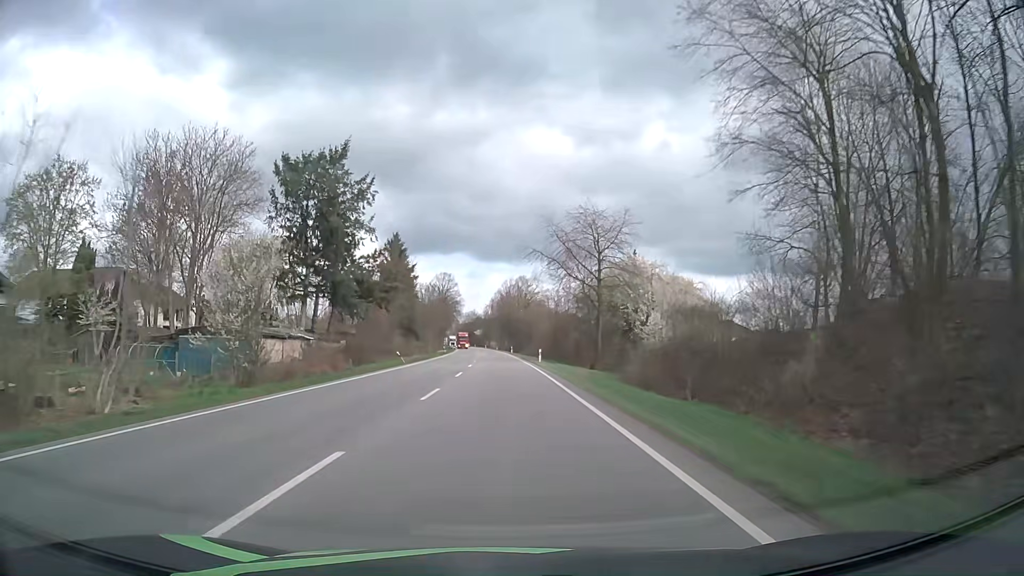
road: primary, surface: asphalt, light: Day
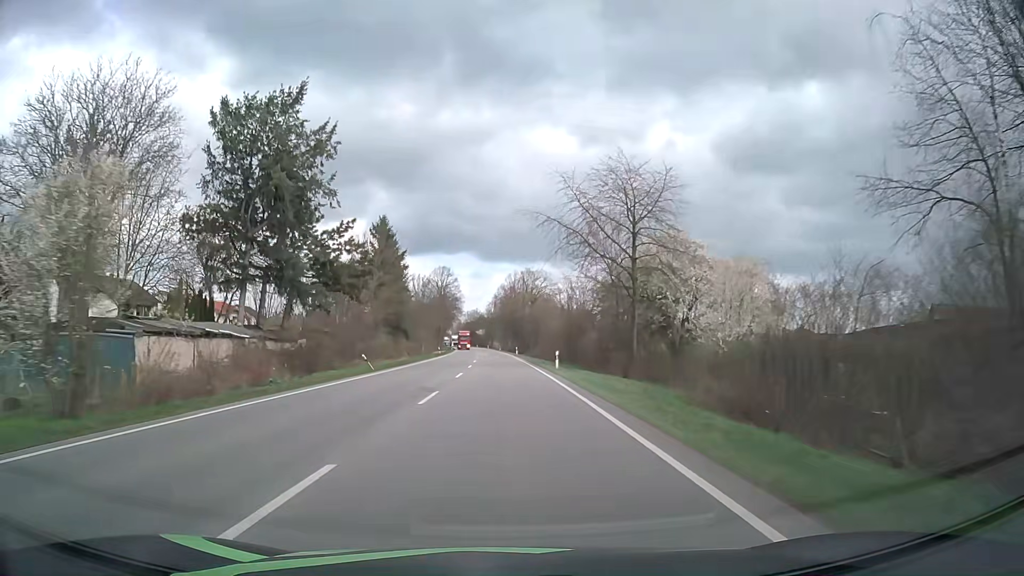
(-0.1, +13.0) m; -1°
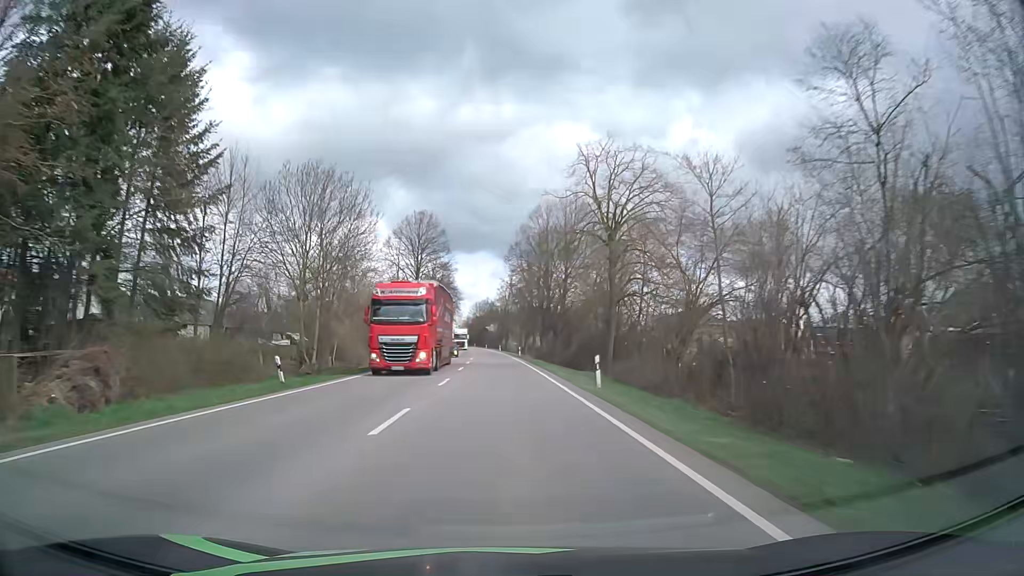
(-0.6, +65.3) m; -1°
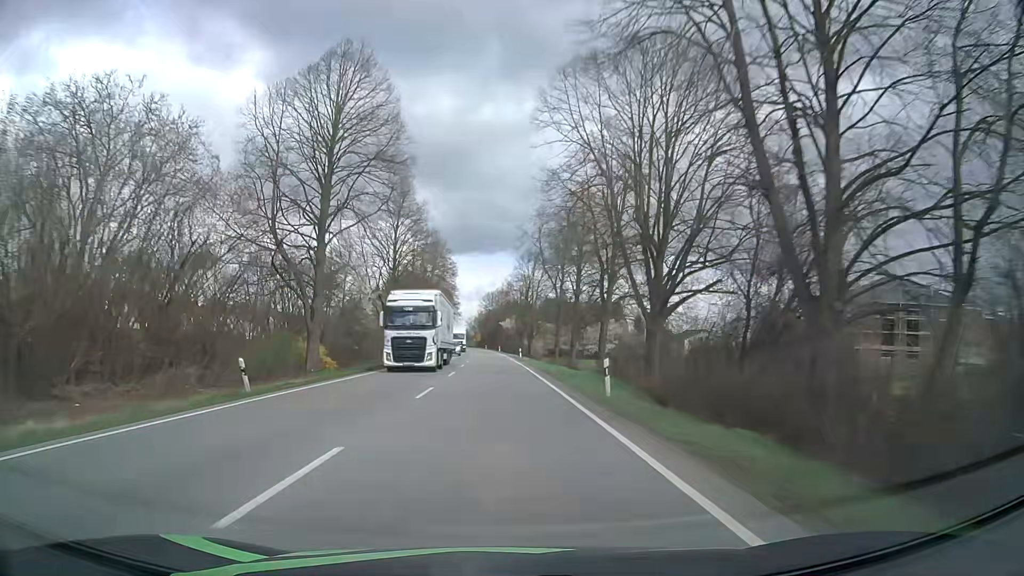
(-0.5, +52.8) m; -2°
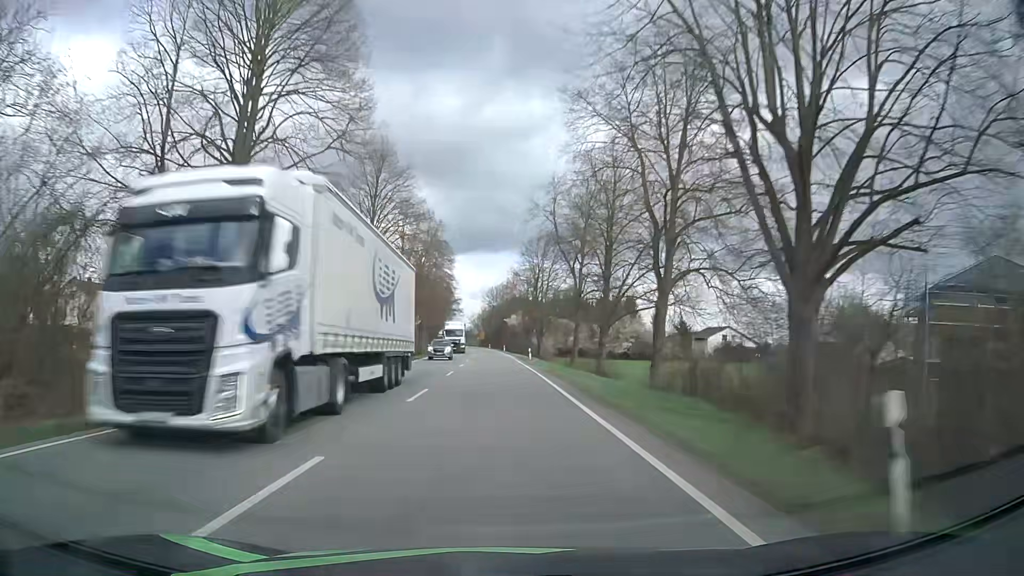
(0.0, +13.3) m; 0°
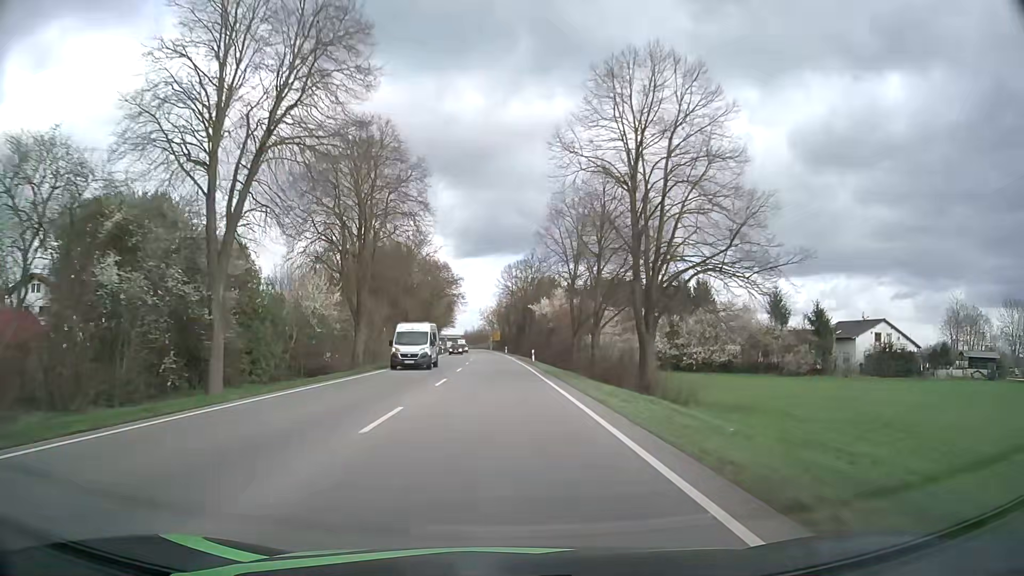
(-0.8, +53.0) m; -2°
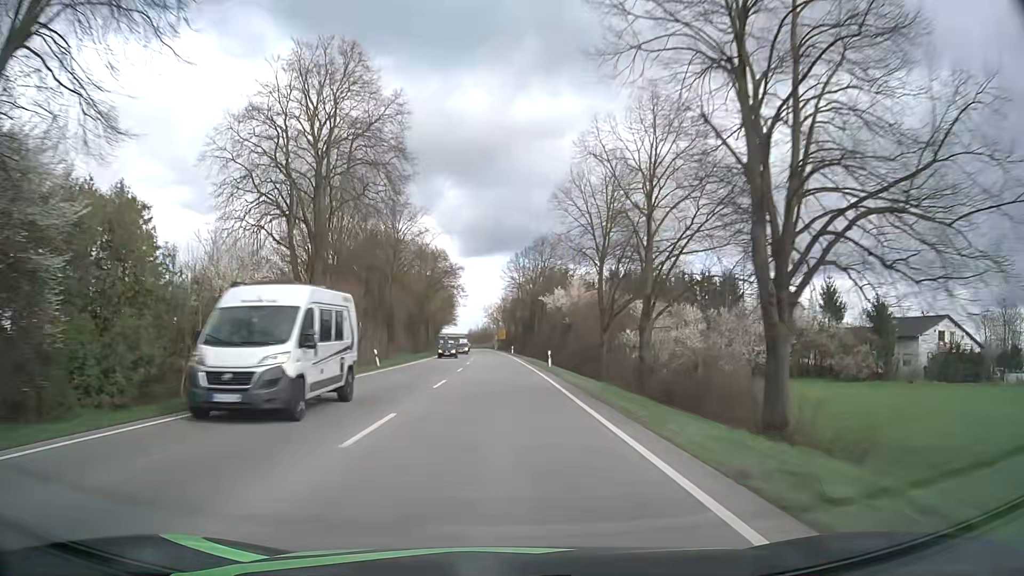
(0.0, +13.2) m; 0°
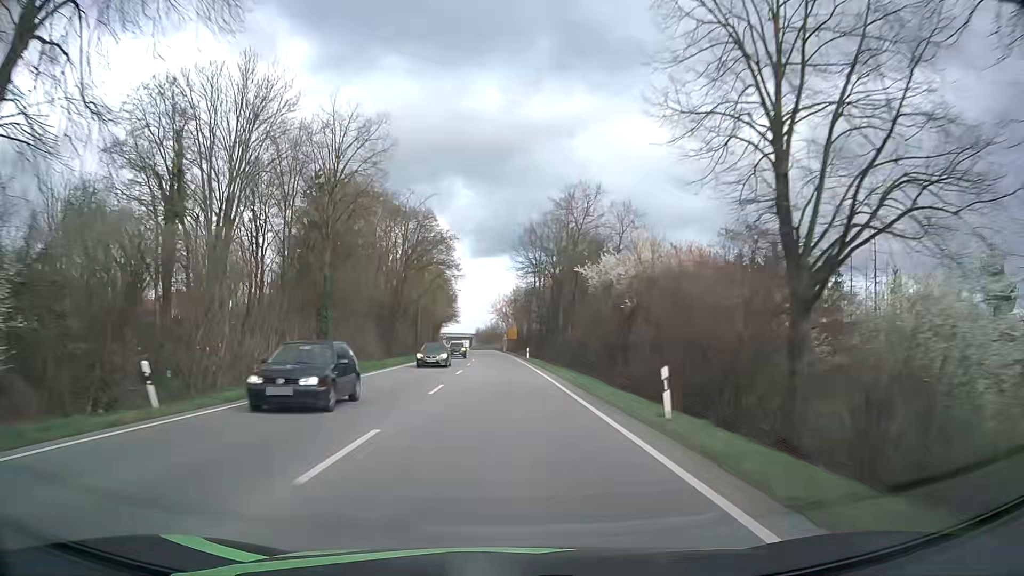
(-0.2, +26.4) m; -1°
(0, +10) (0, +20) (0, +30) (0, +40) (-1, +50) (-1, +60) (-1, +70) (-2, +80) (-2, +90) (-3, +100) m
